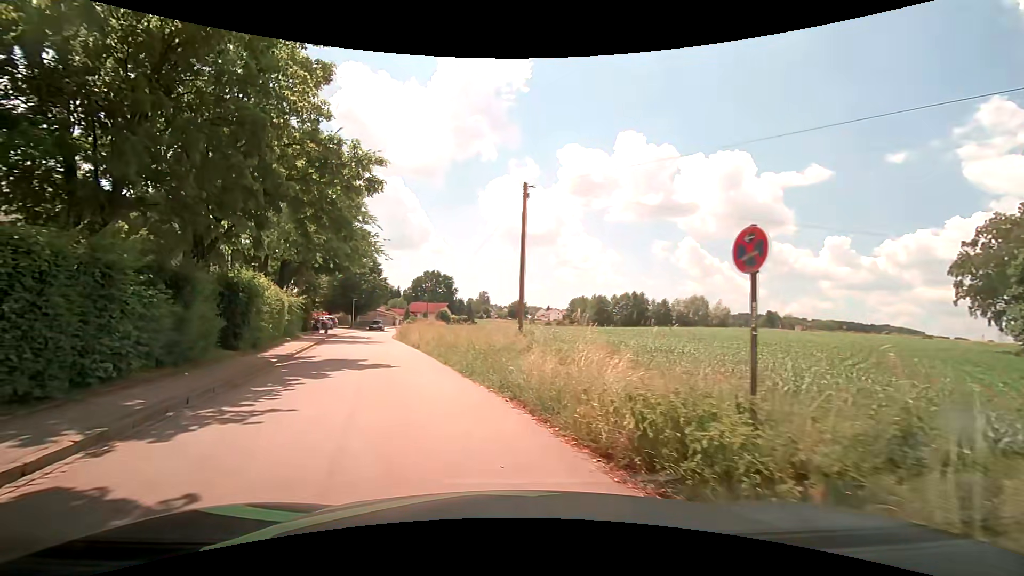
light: Day
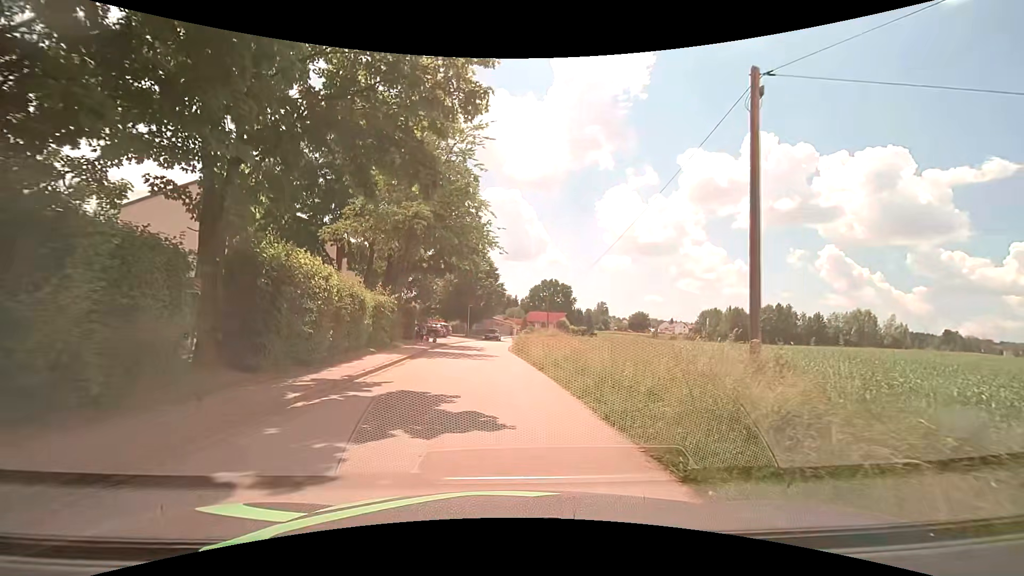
(-1.5, +8.6) m; -16°
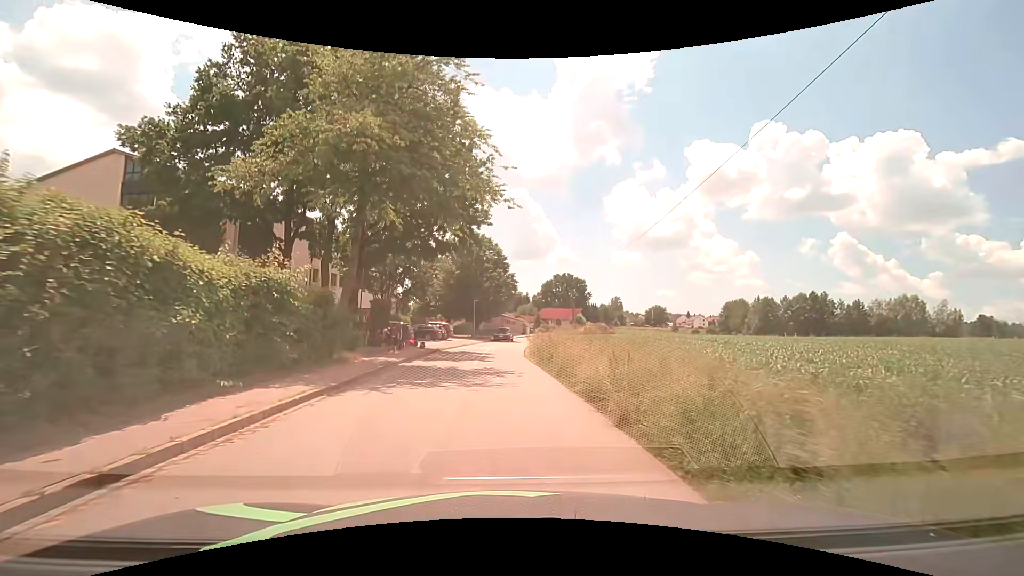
(0.0, +11.4) m; -1°
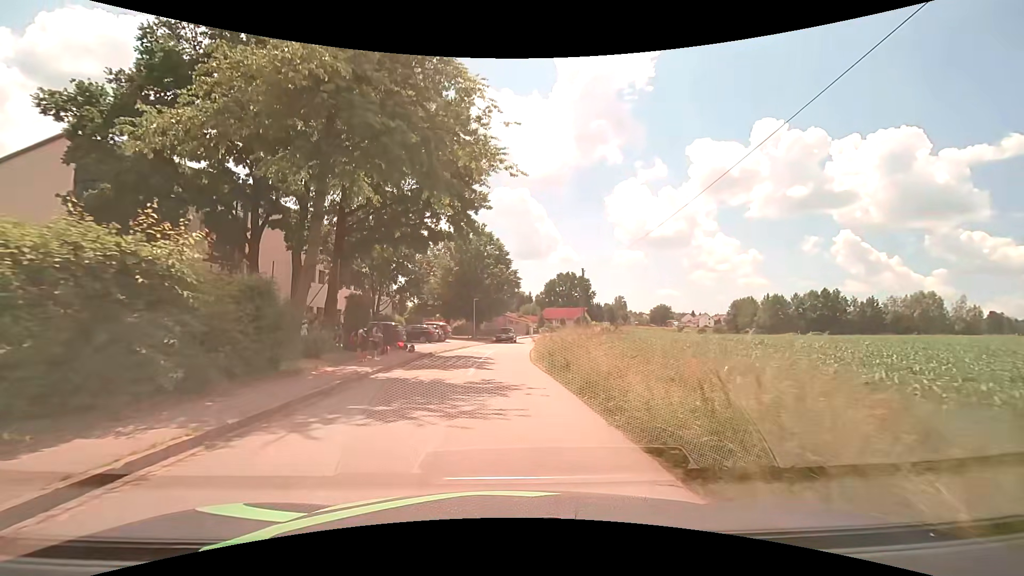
(0.0, +4.2) m; 0°
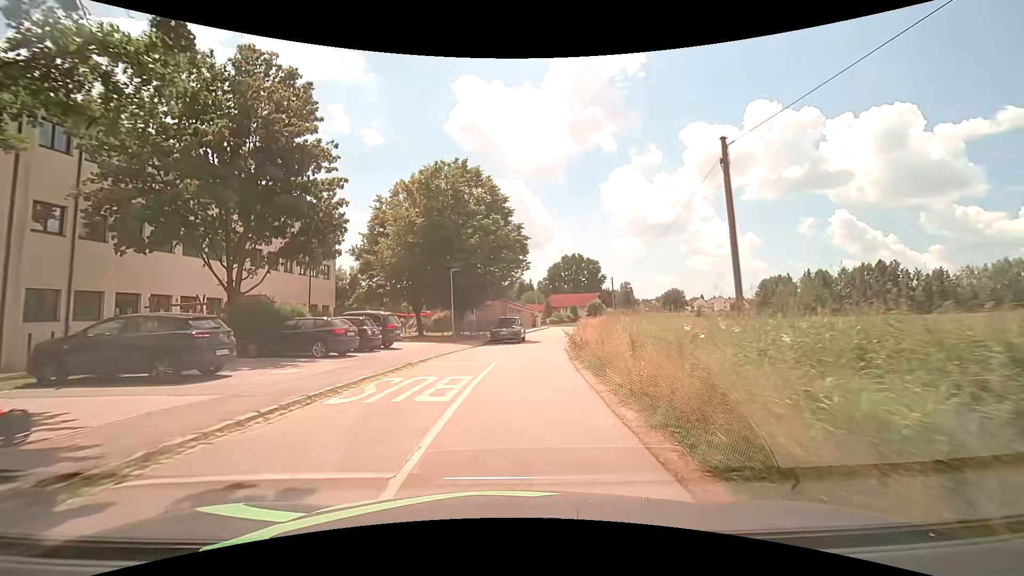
(-0.2, +23.0) m; 0°
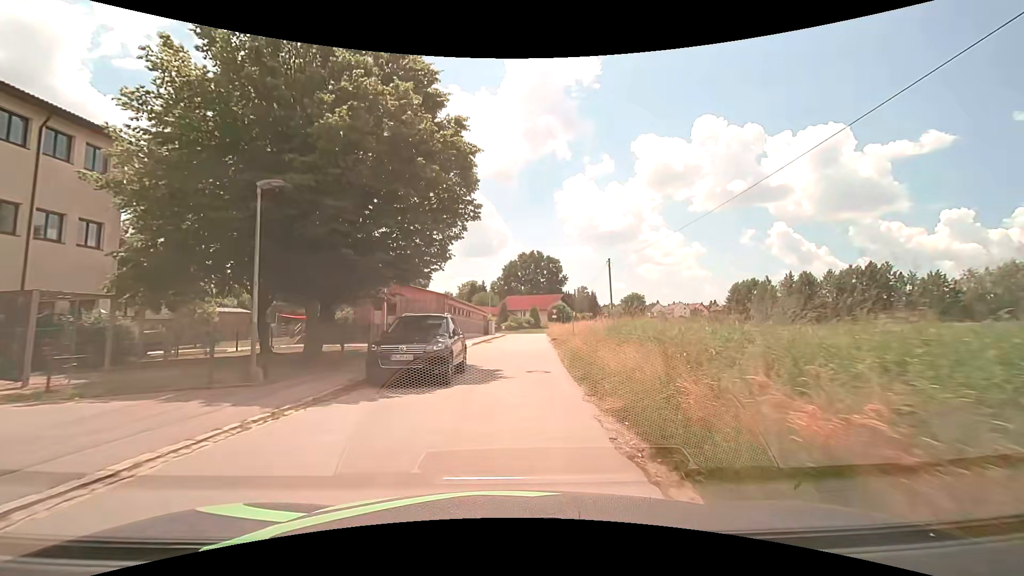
(+0.8, +19.9) m; +5°
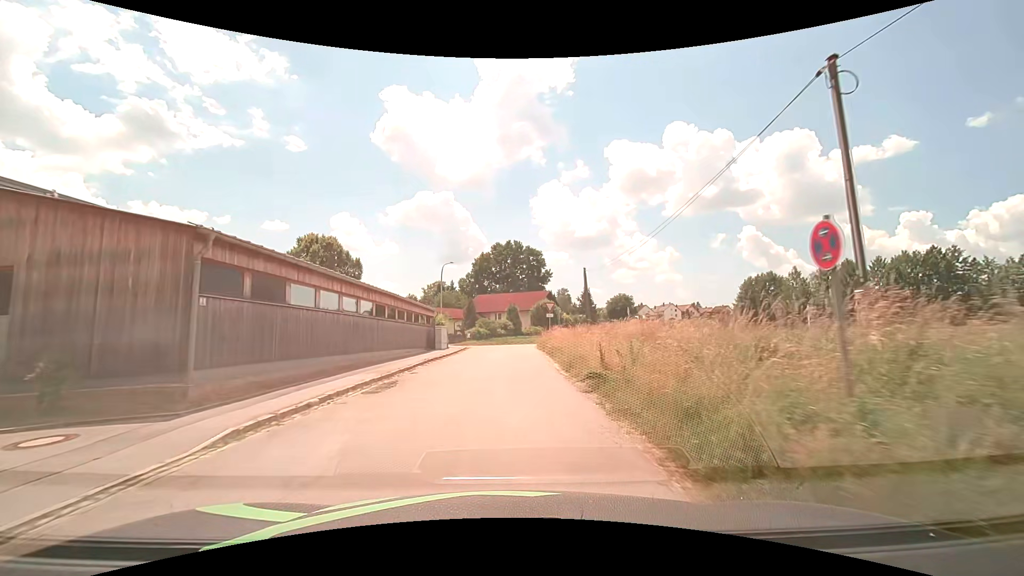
(+1.1, +26.7) m; +3°
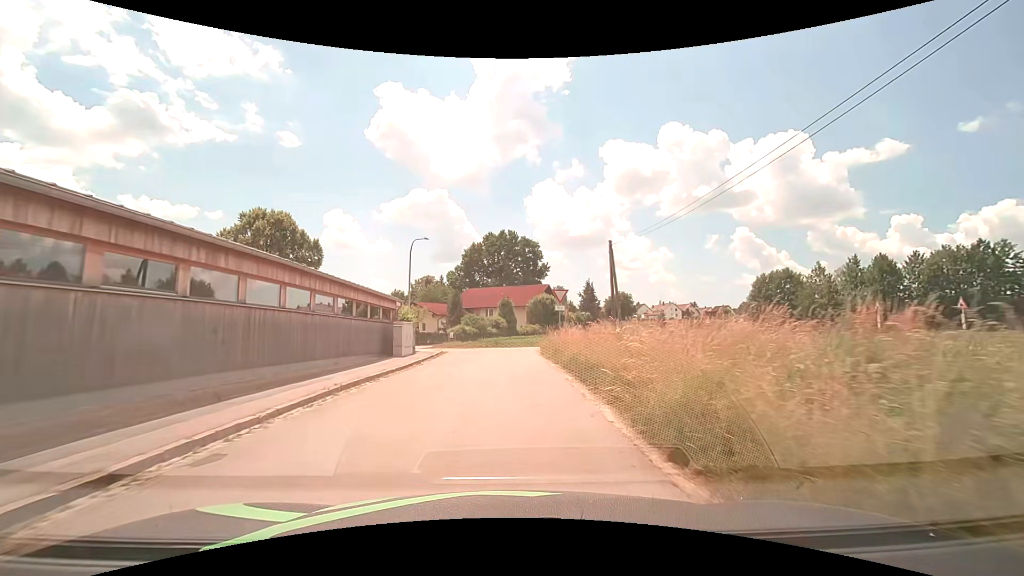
(+0.1, +11.0) m; +1°
